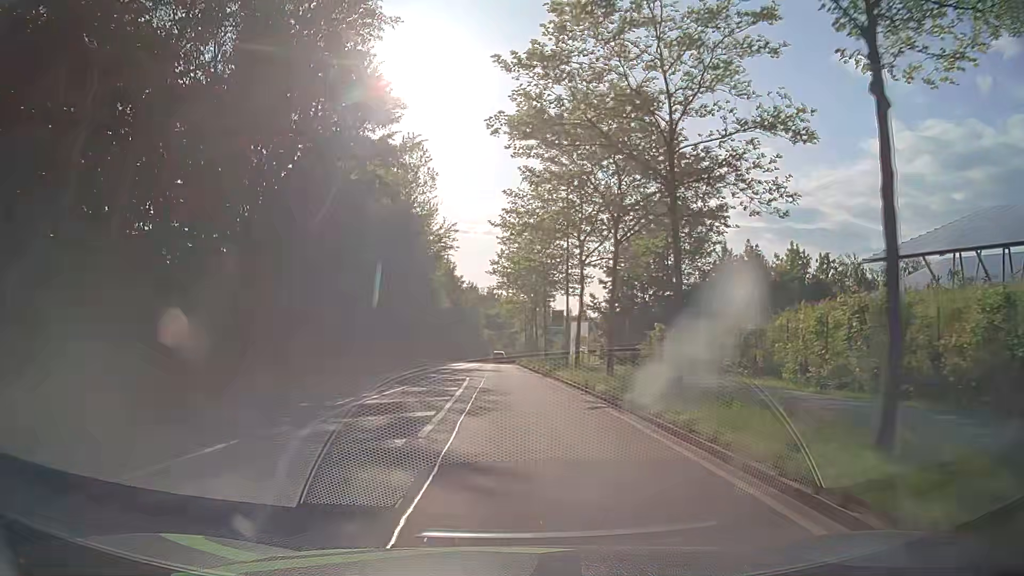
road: secondary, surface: asphalt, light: Day
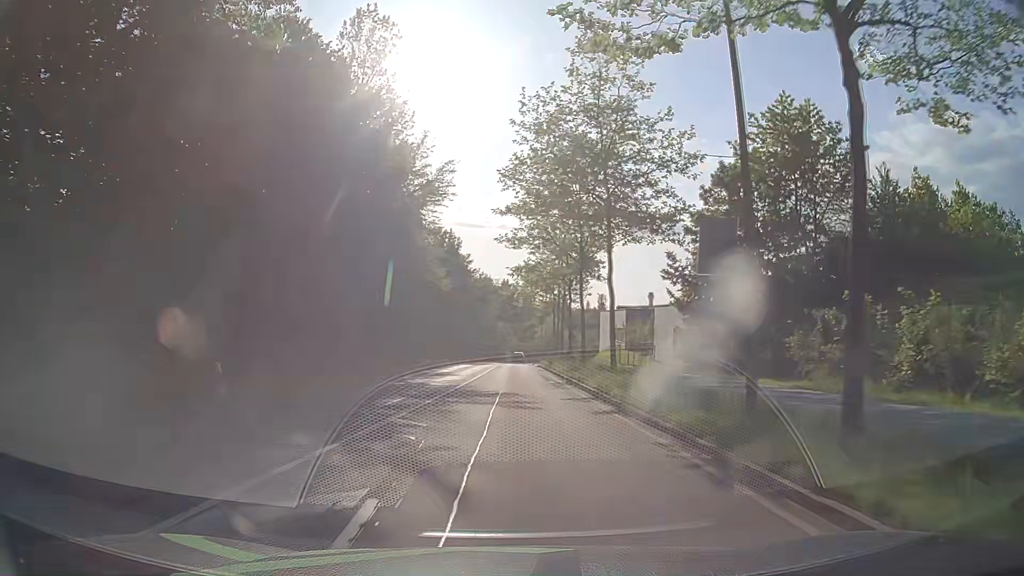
(-0.2, +23.1) m; -1°
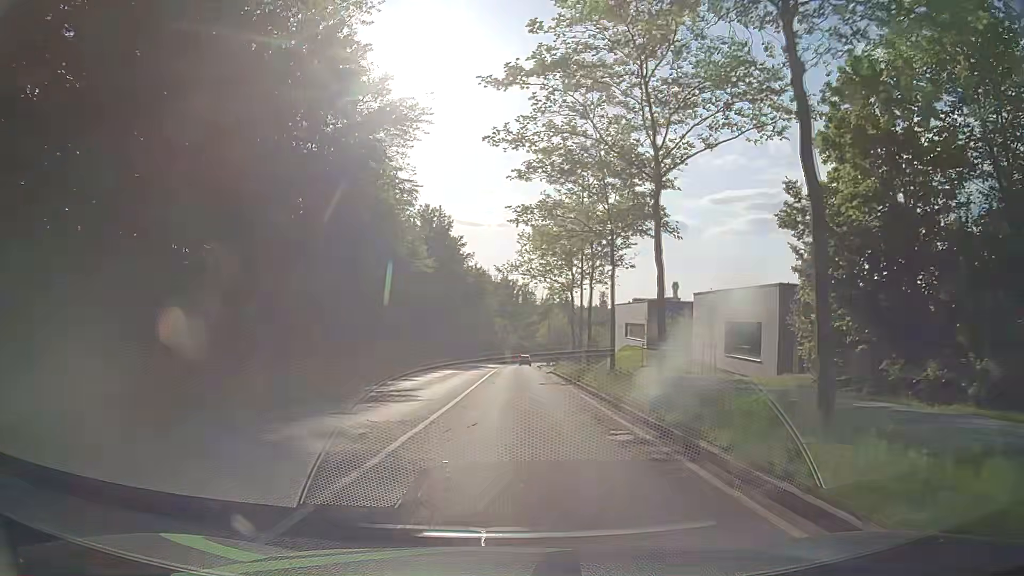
(+0.1, +15.5) m; 0°
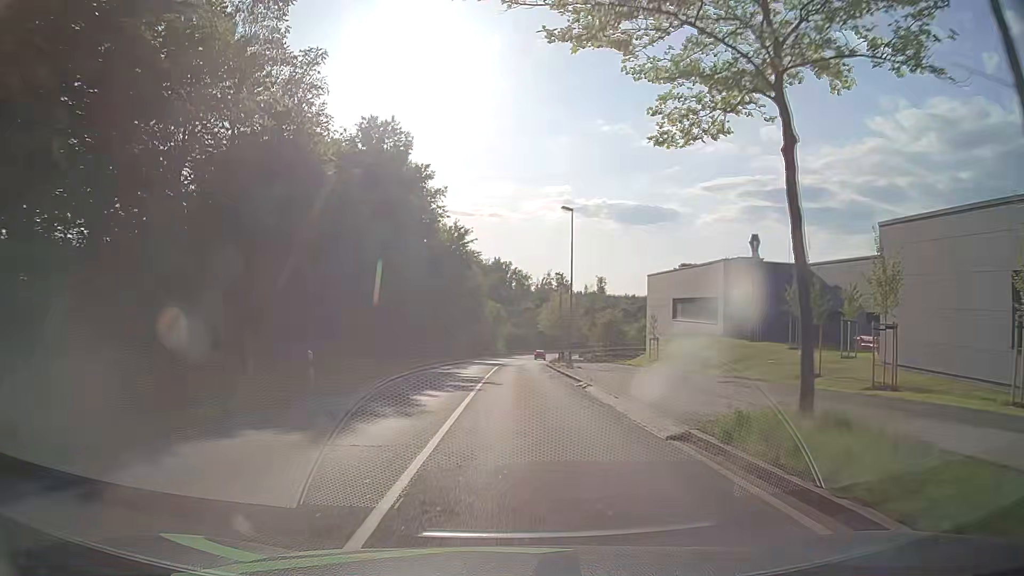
(+0.3, +31.0) m; +1°
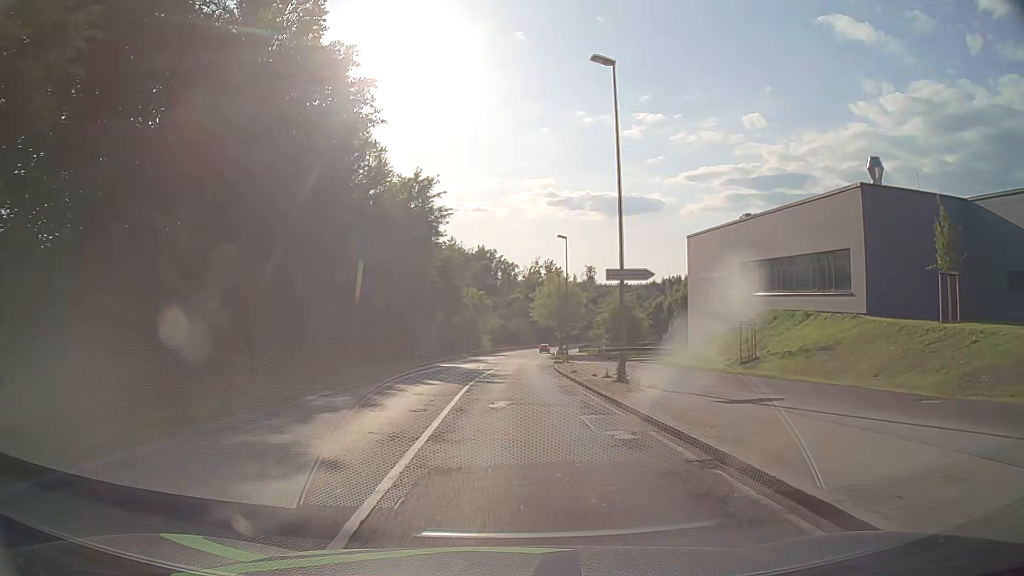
(+0.1, +23.1) m; +1°
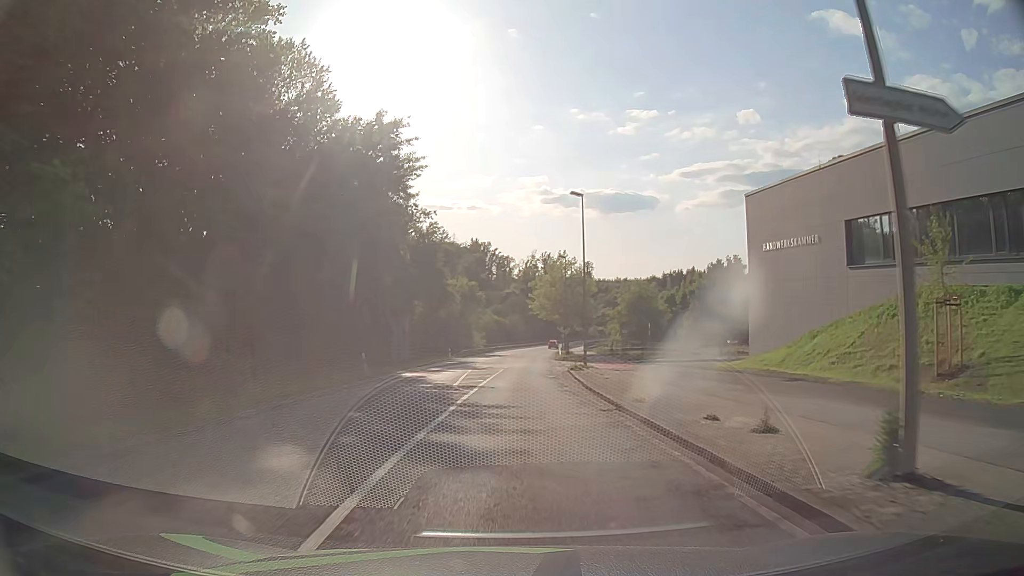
(+0.1, +15.3) m; 0°
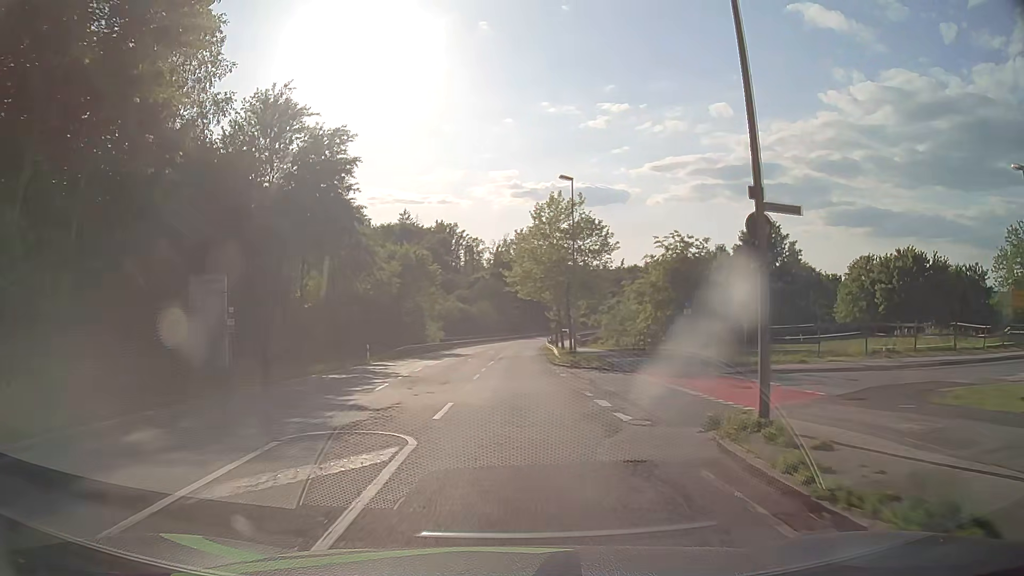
(+0.8, +30.5) m; +3°
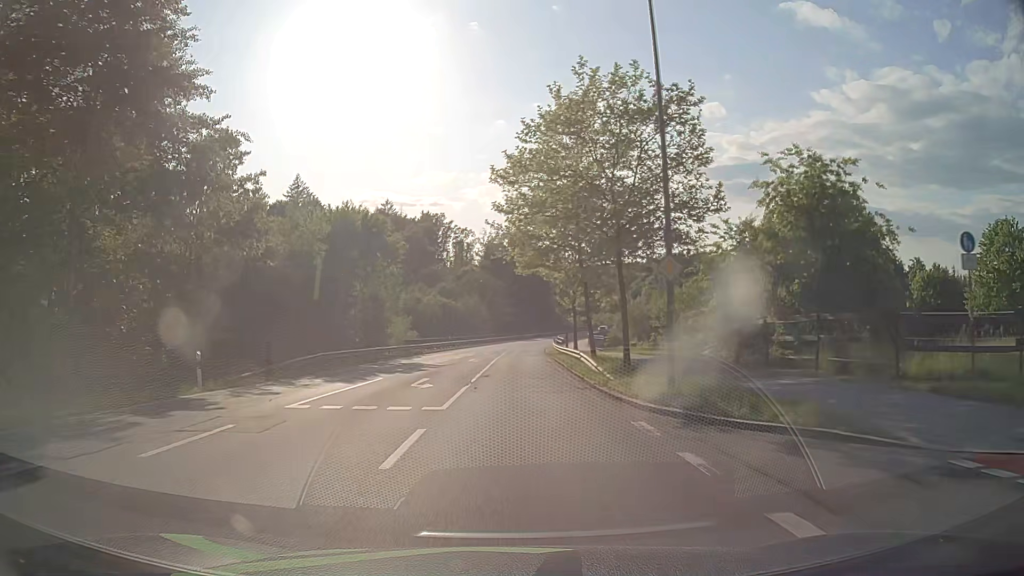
(+0.1, +22.9) m; 0°
(0, +10) (0, +20) (0, +30) (+1, +40) (+1, +50) (+2, +60) (+2, +70) (+3, +80) (+5, +90) (+6, +100) m
